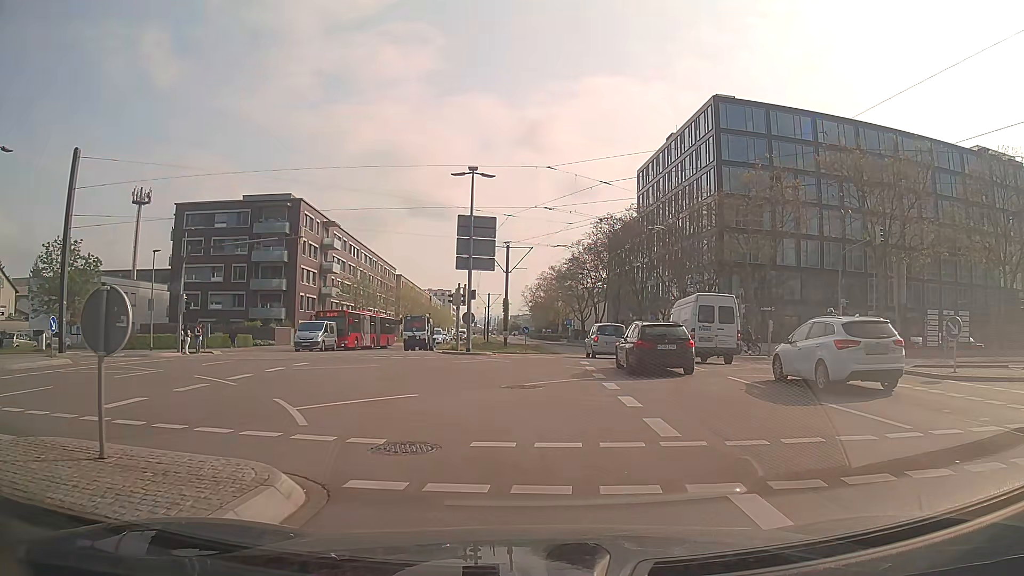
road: secondary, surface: asphalt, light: Day
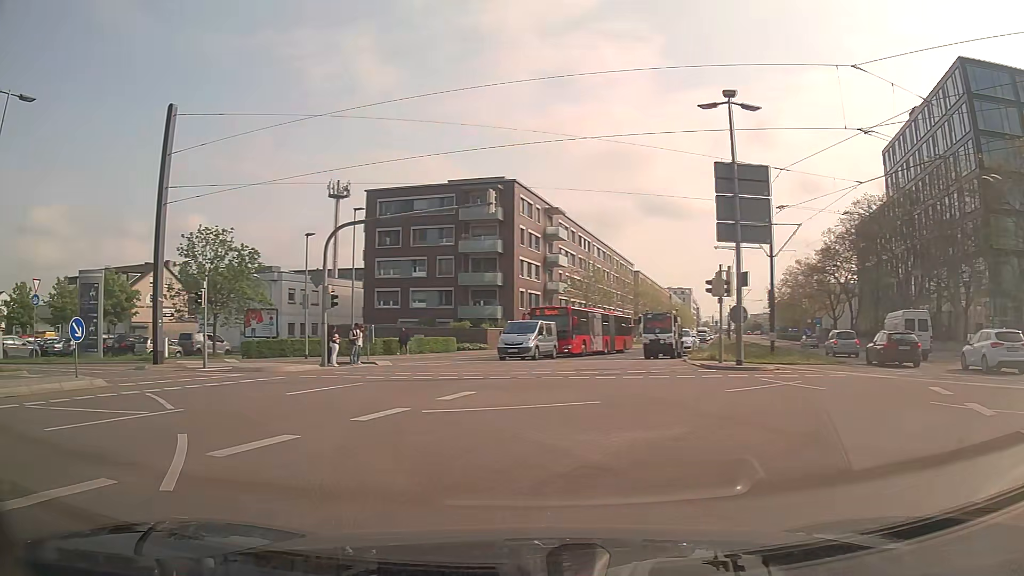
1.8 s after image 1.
(-1.3, +10.4) m; -19°
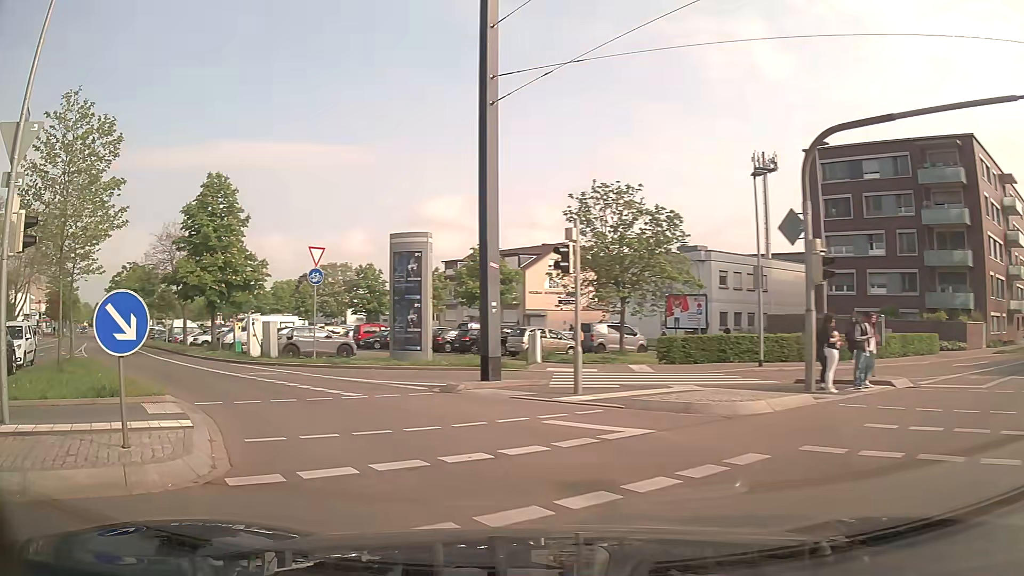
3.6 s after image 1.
(-4.1, +11.7) m; -36°
(-2, +10) (-8, +18) (-15, +25) (-22, +33) (-28, +40) (-35, +48) (-41, +56) (-47, +63) (-54, +71) (-60, +79) m
